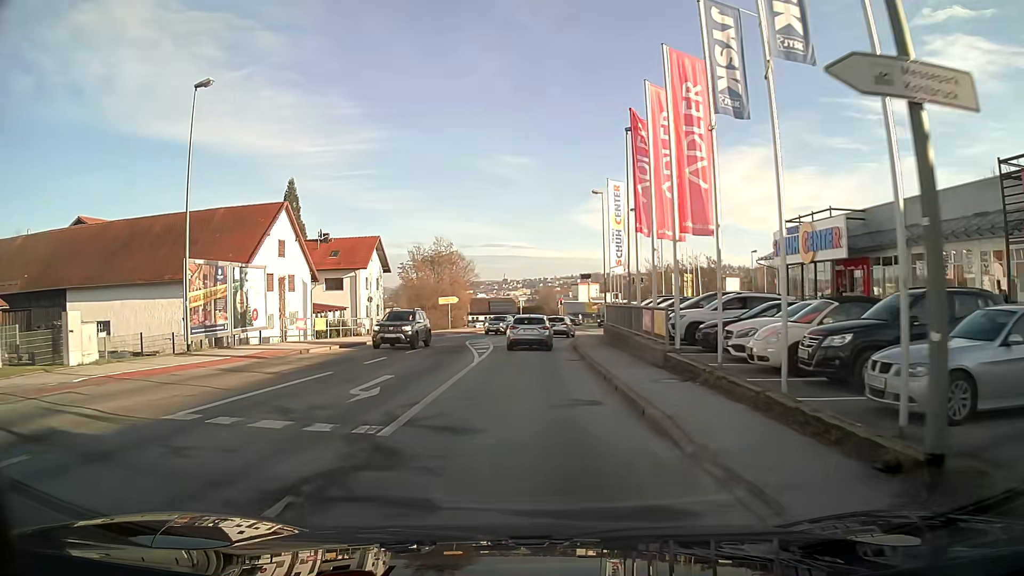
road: tertiary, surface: asphalt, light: Day
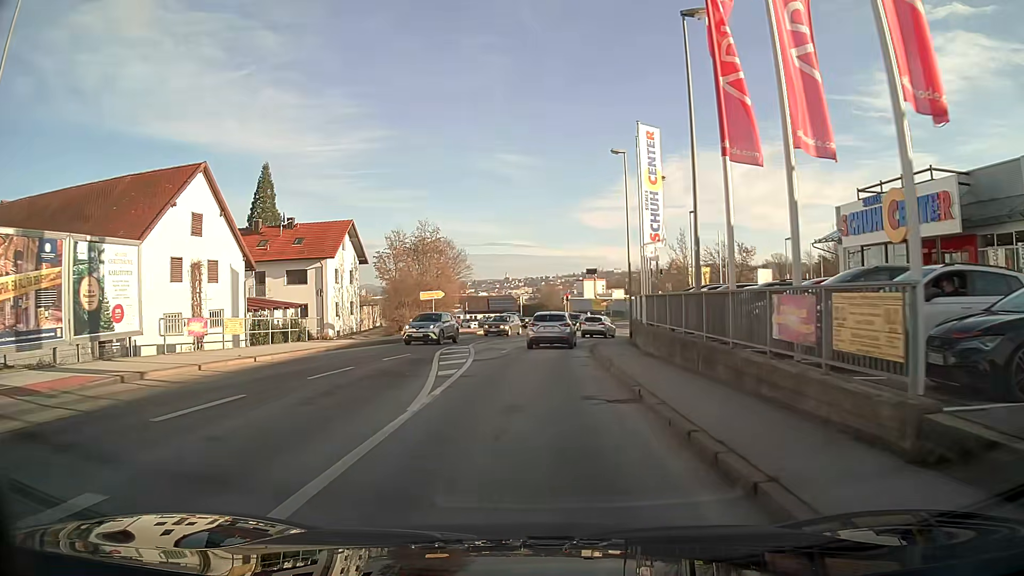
(0.0, +11.1) m; 0°
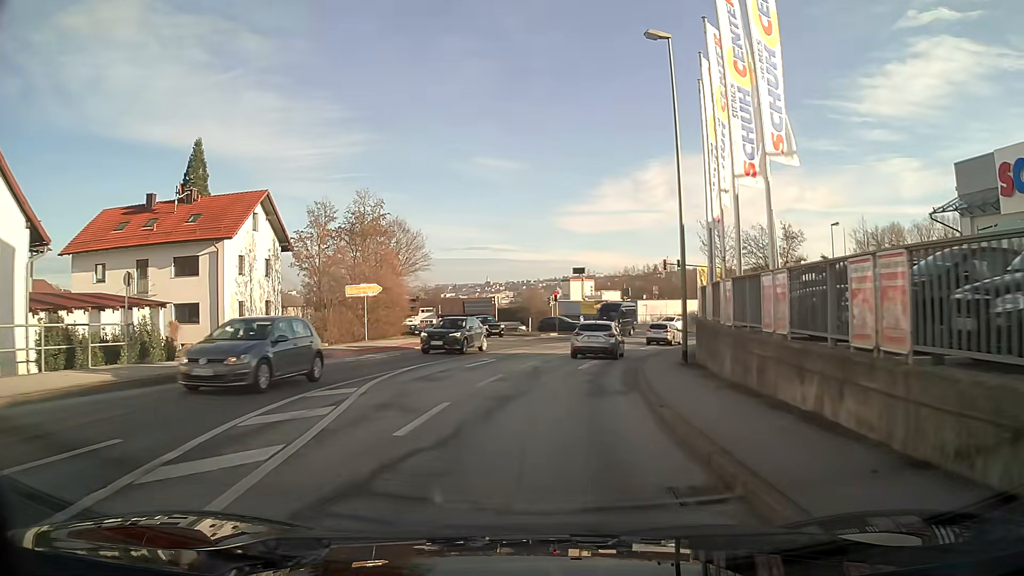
(+0.2, +16.2) m; +2°
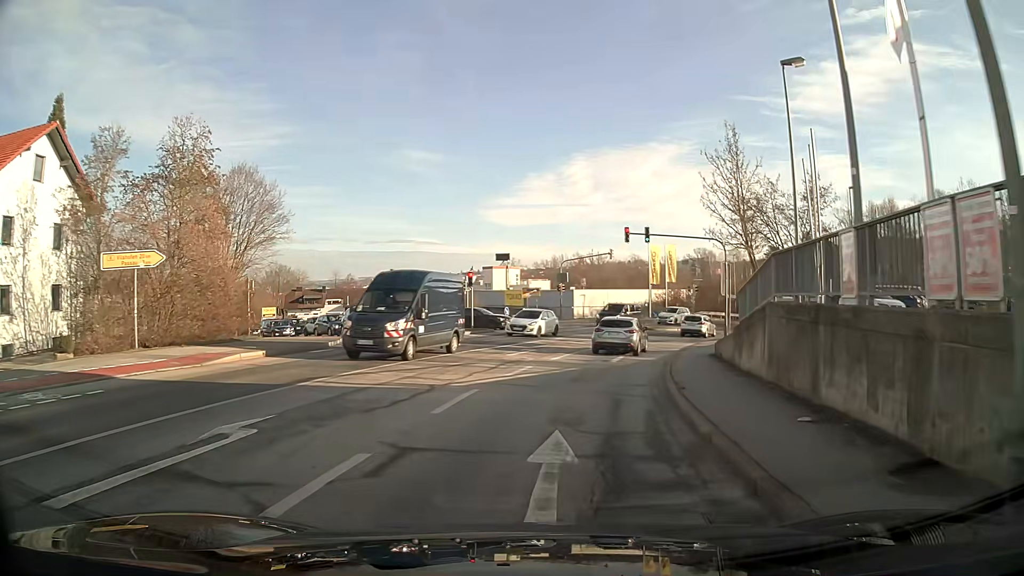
(+0.9, +16.2) m; +7°
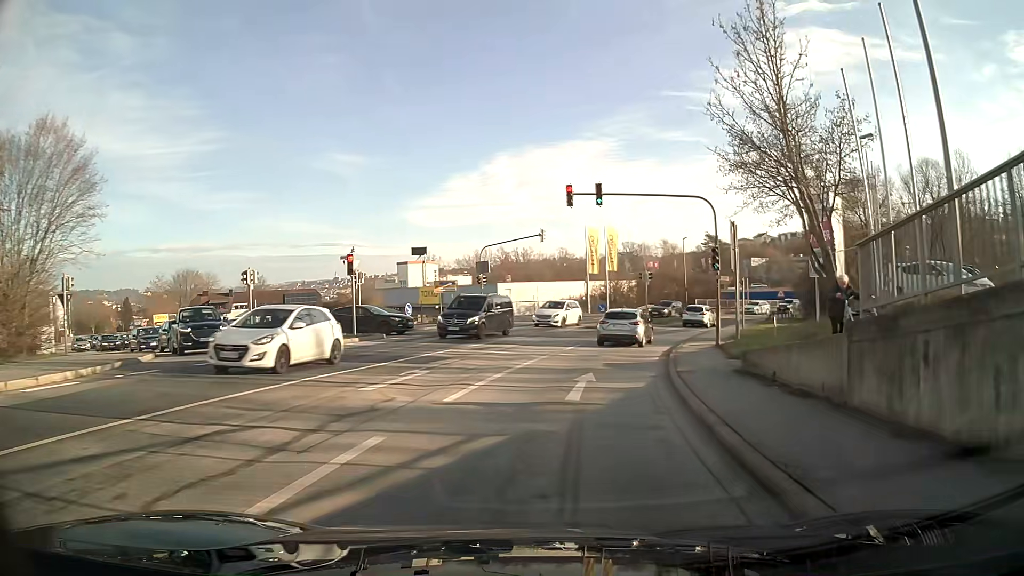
(+0.6, +11.4) m; +6°
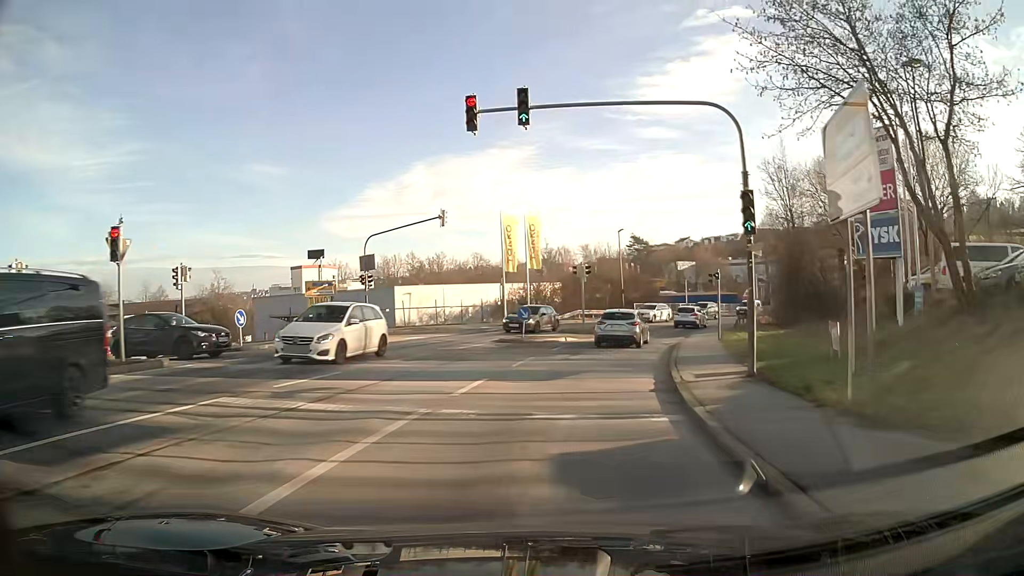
(+0.7, +12.0) m; +7°
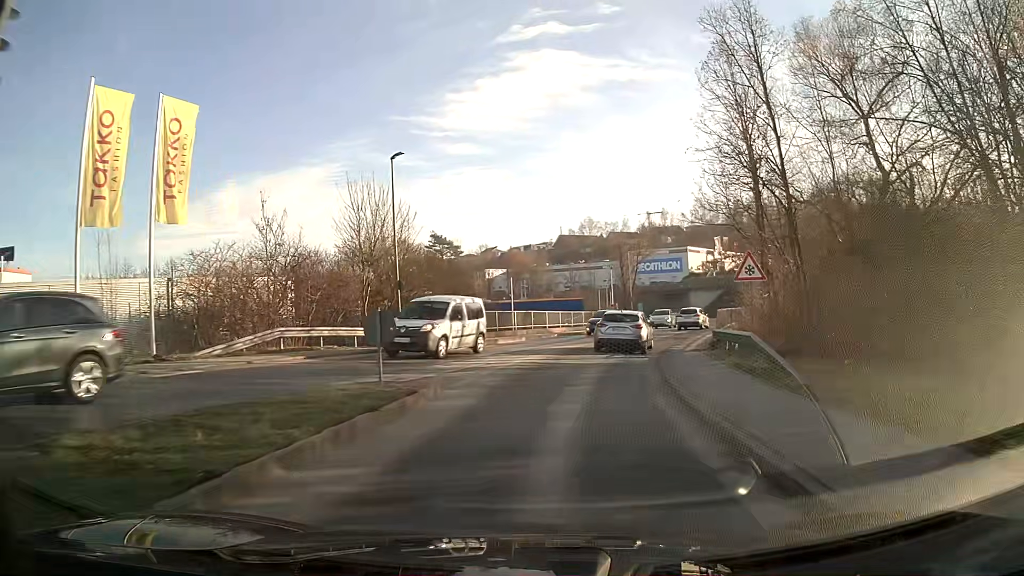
(+4.7, +31.7) m; +16°
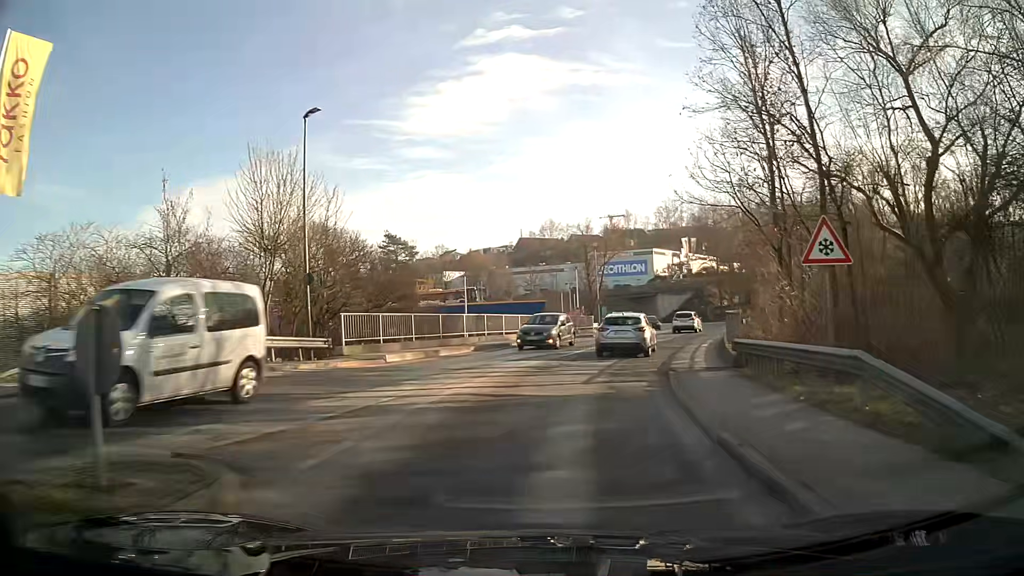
(+0.2, +6.6) m; +4°
(+1, +10) (+2, +20) (+4, +30) (+7, +39) (+10, +49) (+13, +58) (+15, +68) (+16, +78) (+16, +88) (+15, +98) m
